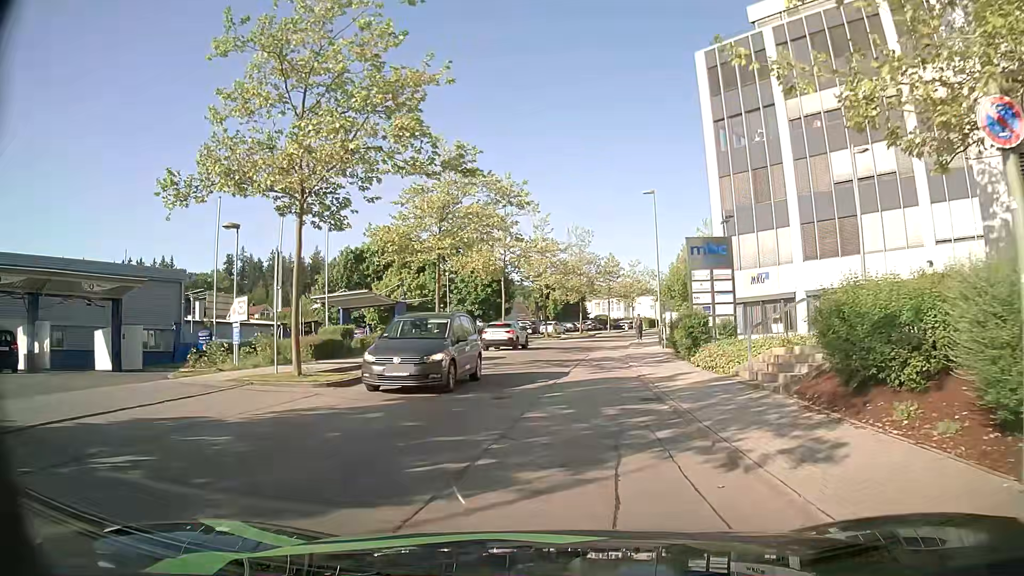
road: residential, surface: asphalt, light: Day
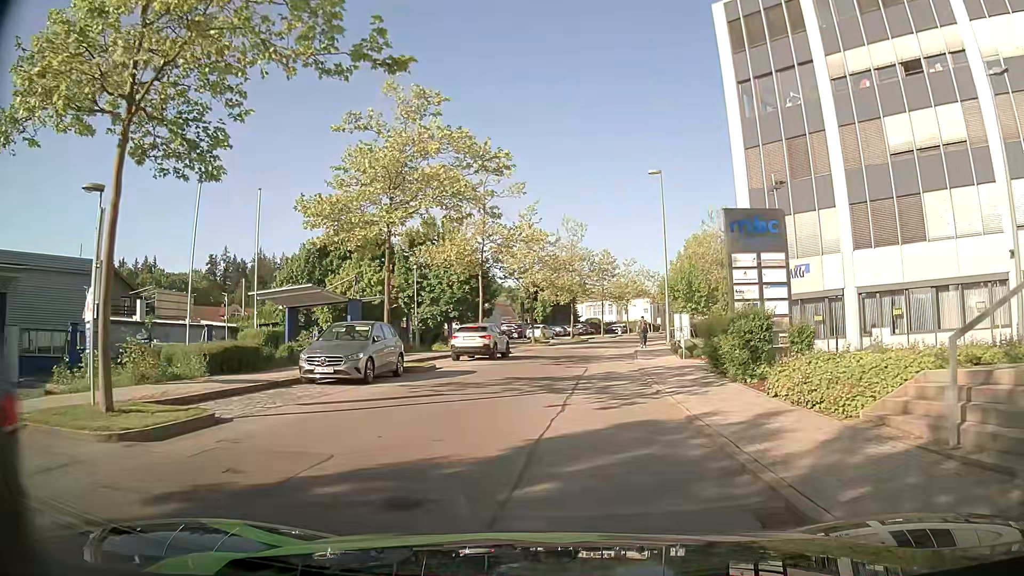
(0.0, +7.4) m; +1°
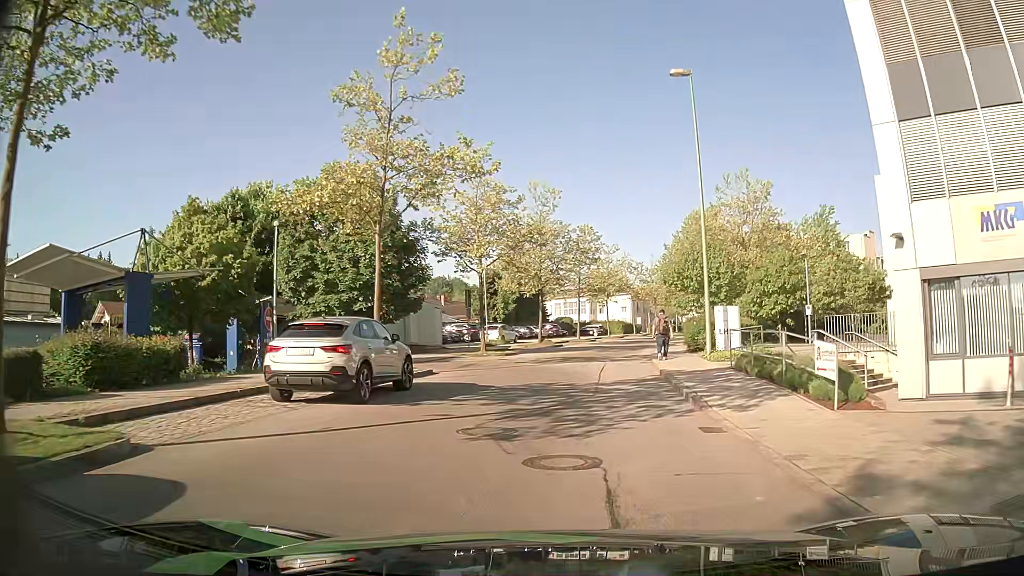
(+0.4, +16.4) m; +2°
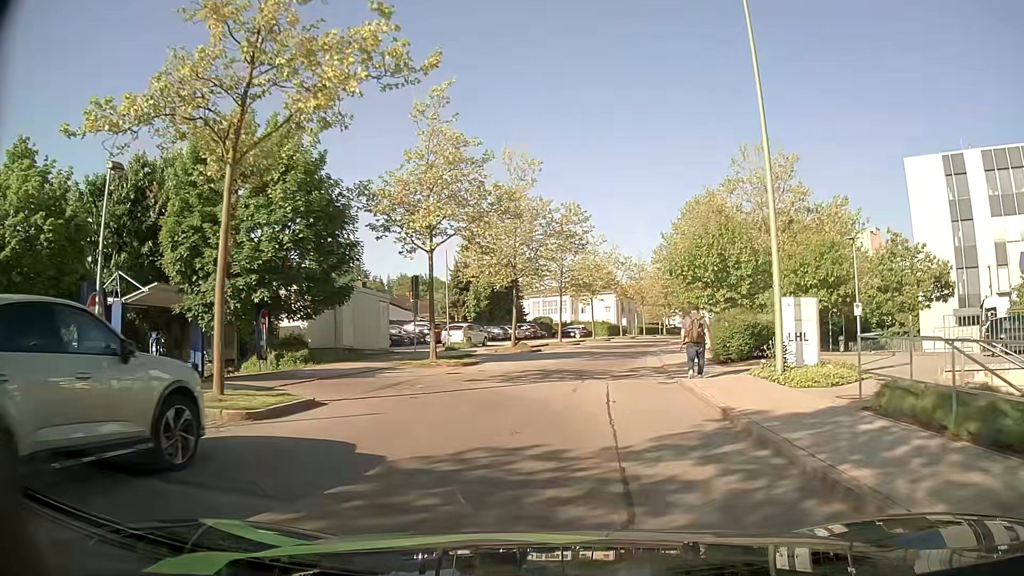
(+0.2, +8.8) m; +1°
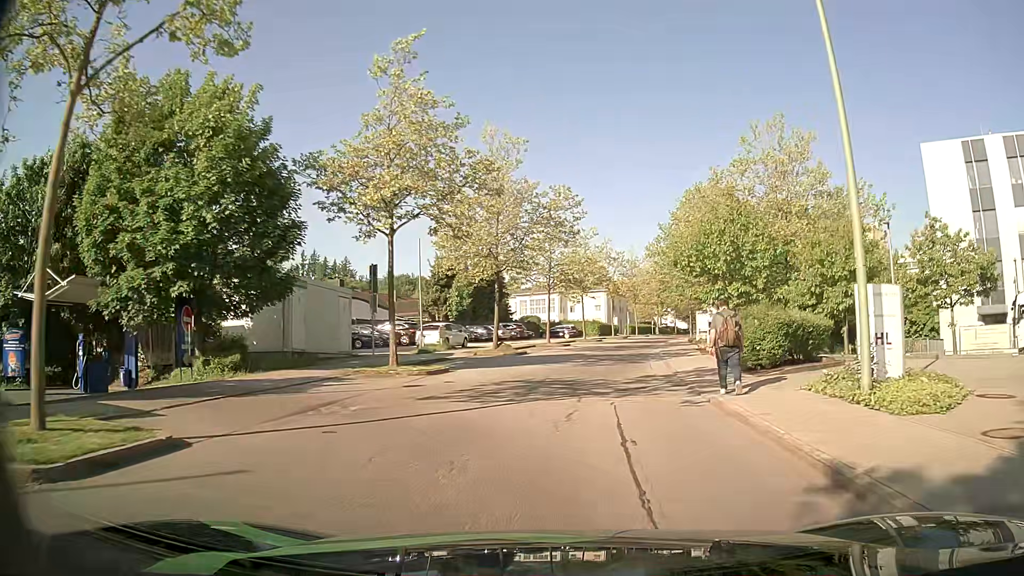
(+0.1, +4.5) m; +2°
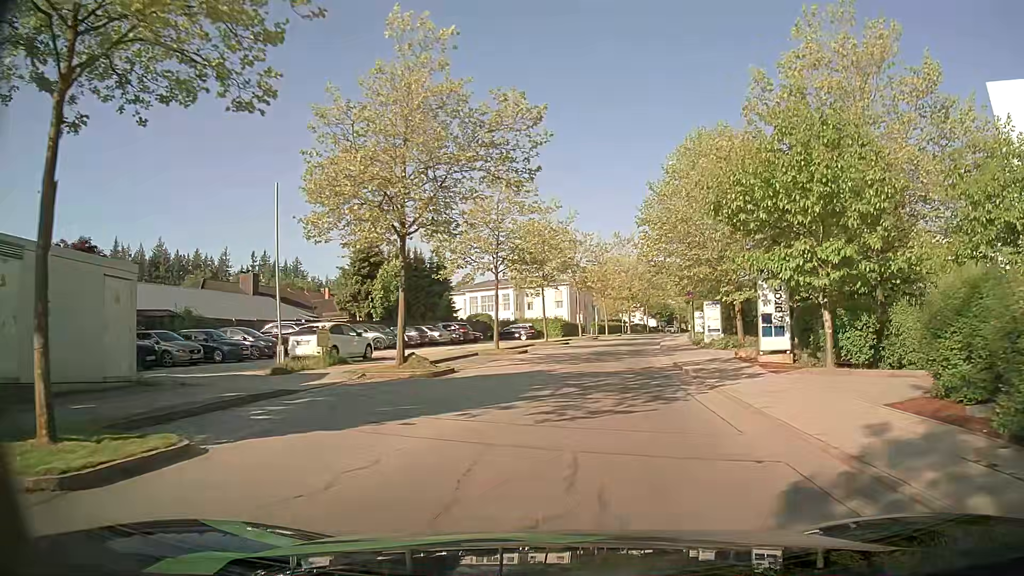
(+0.3, +13.7) m; +3°
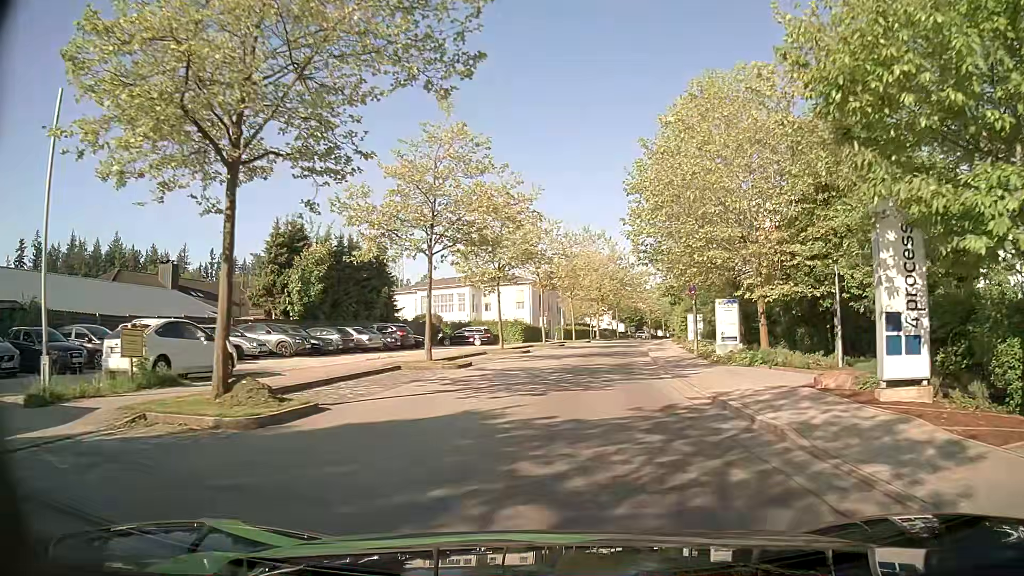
(+0.2, +9.4) m; +3°
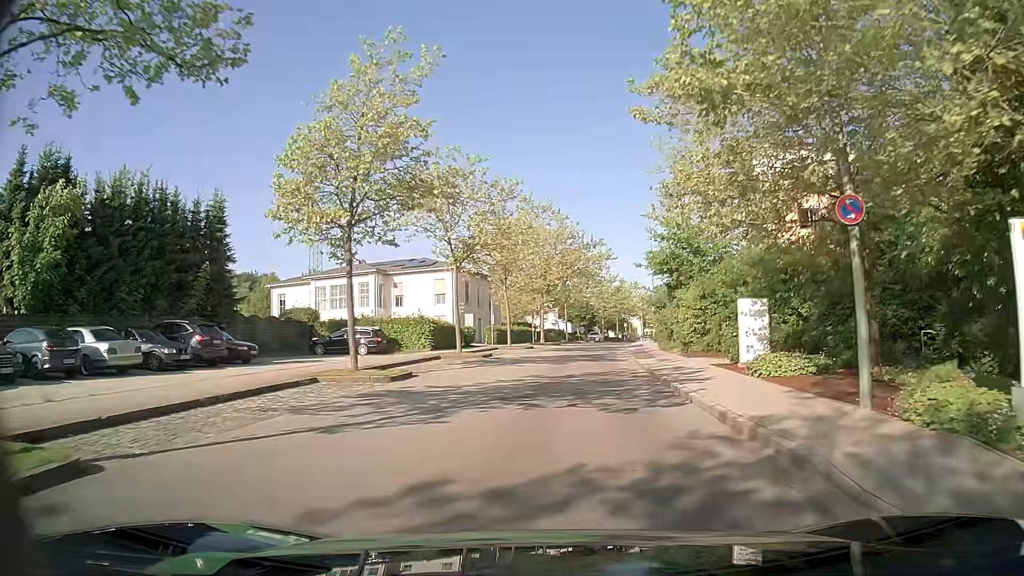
(+1.0, +19.4) m; +5°
(0, +10) (+1, +20) (+2, +30) (+3, +40) (+4, +50) (+6, +60) (+8, +69) (+10, +79) (+12, +89) (+14, +99) m
